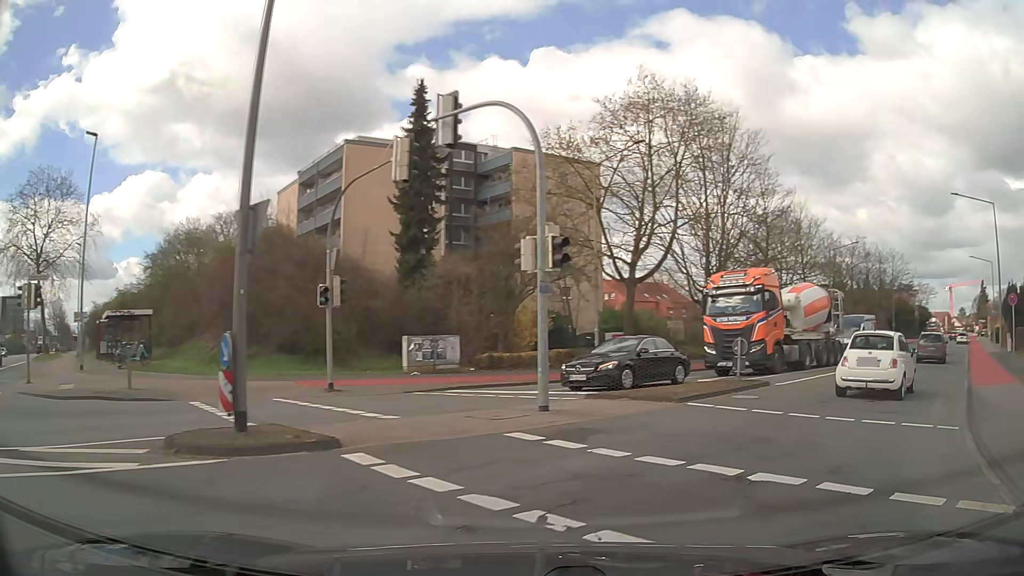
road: secondary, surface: asphalt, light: Day
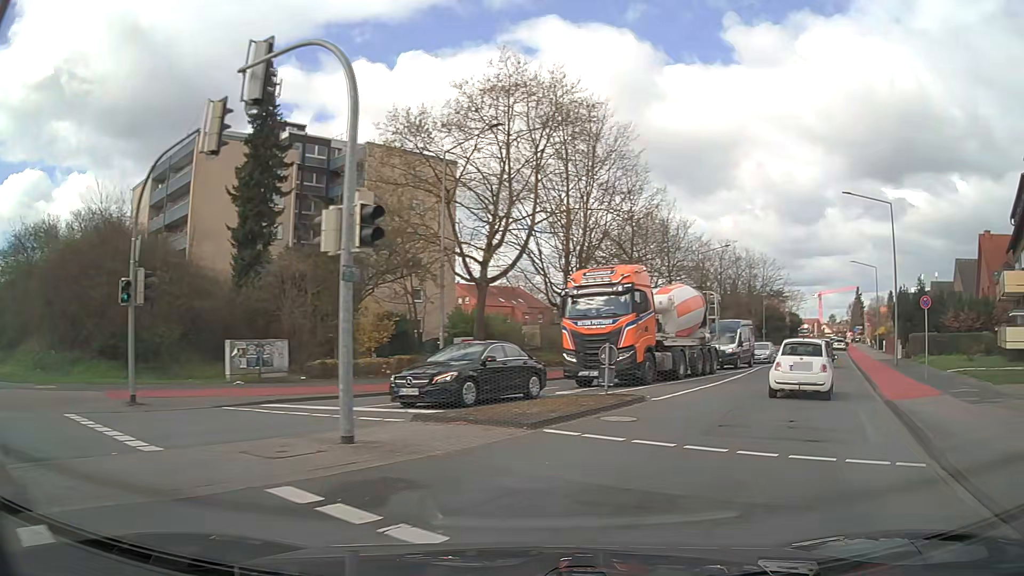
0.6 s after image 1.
(+0.3, +3.2) m; +11°
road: tertiary
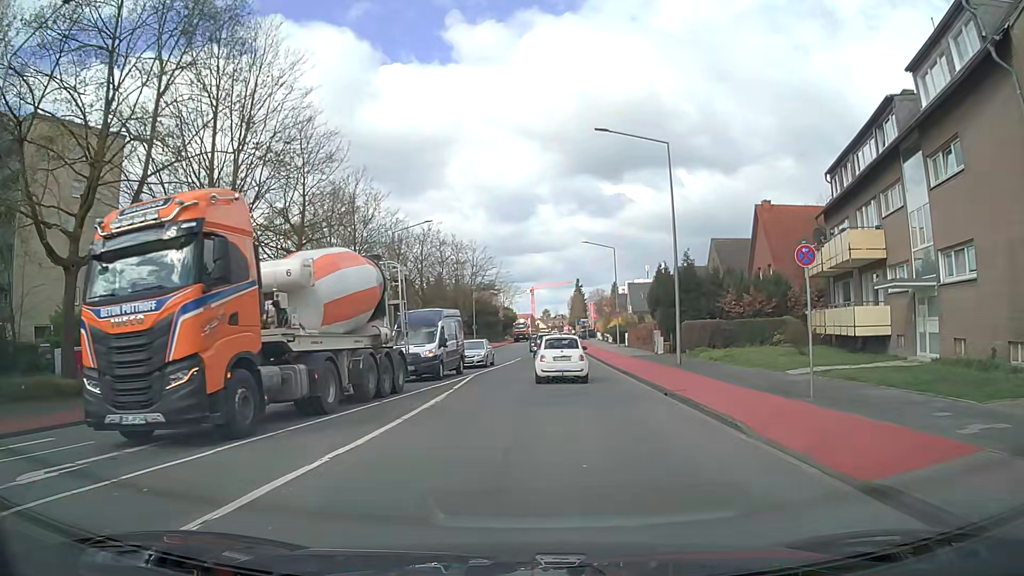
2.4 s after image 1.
(+3.4, +11.4) m; +28°
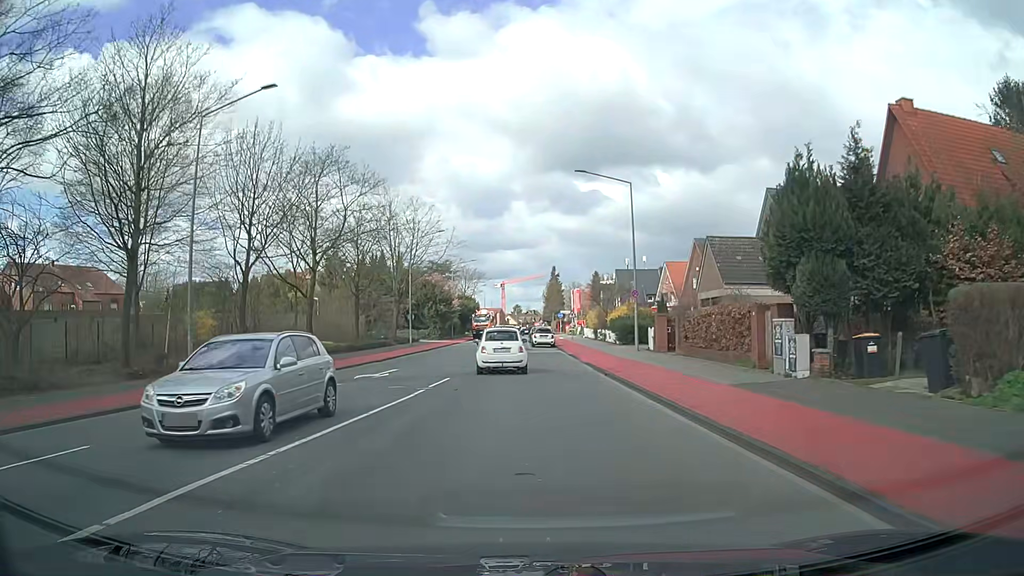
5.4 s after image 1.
(+0.7, +26.1) m; +2°
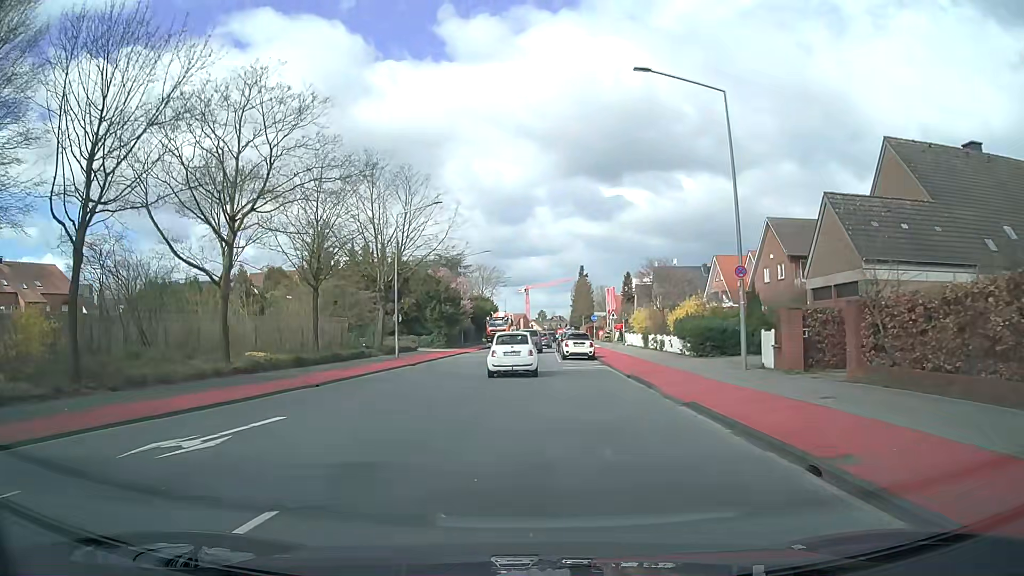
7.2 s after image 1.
(-0.2, +15.0) m; -2°
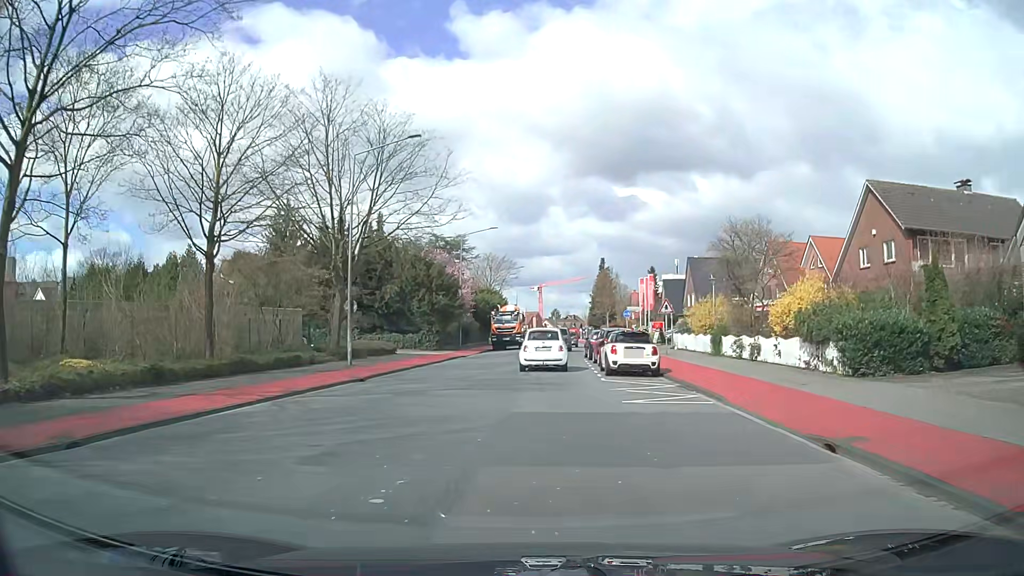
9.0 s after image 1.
(-0.4, +14.3) m; -2°
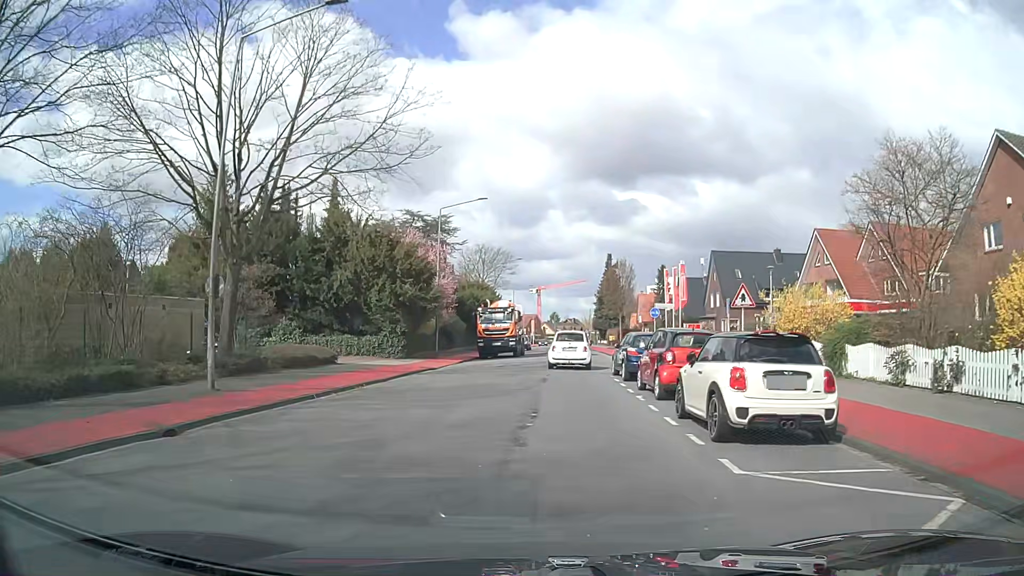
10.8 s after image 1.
(0.0, +12.7) m; 0°
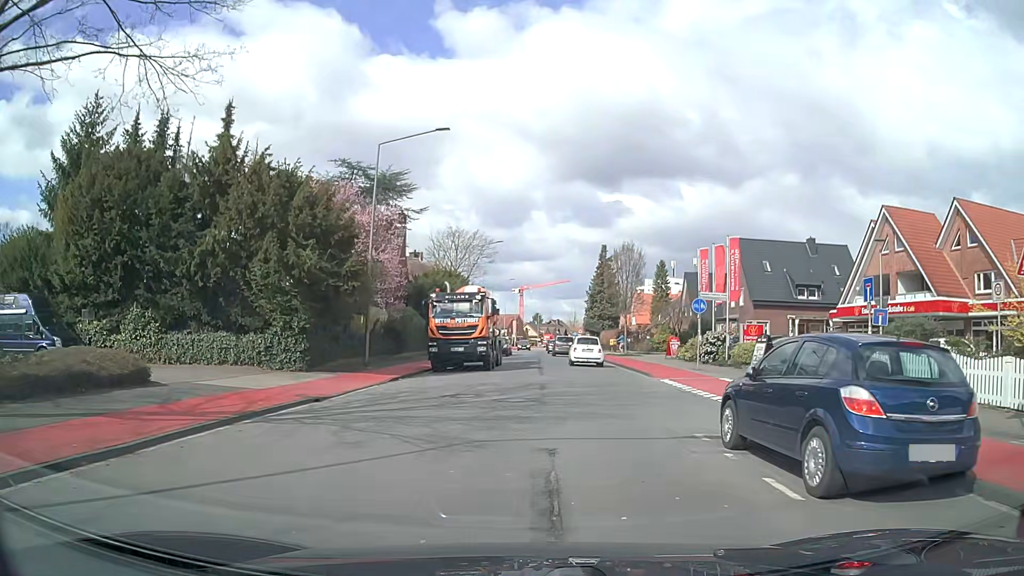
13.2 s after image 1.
(+0.1, +14.4) m; +1°
